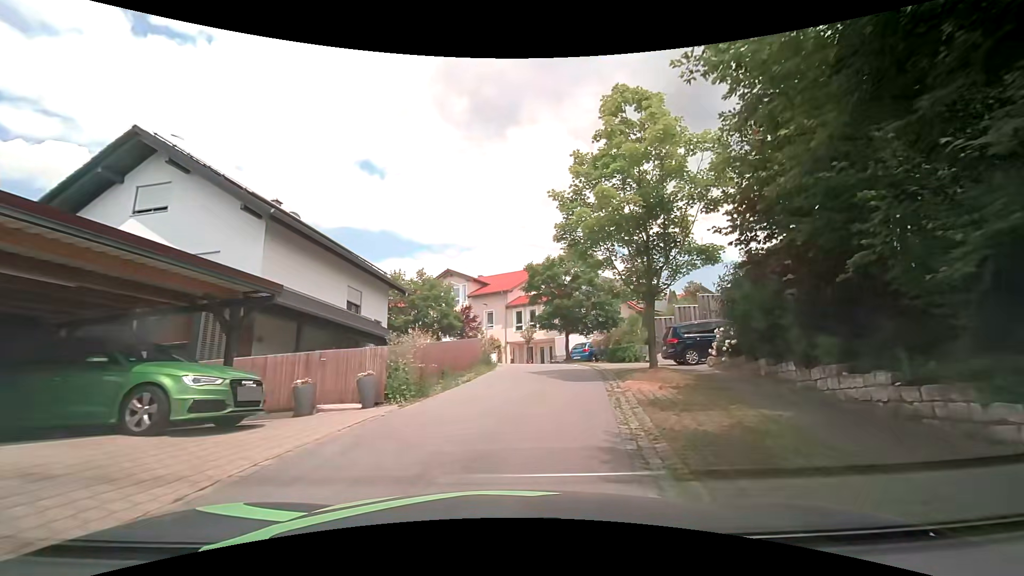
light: Day
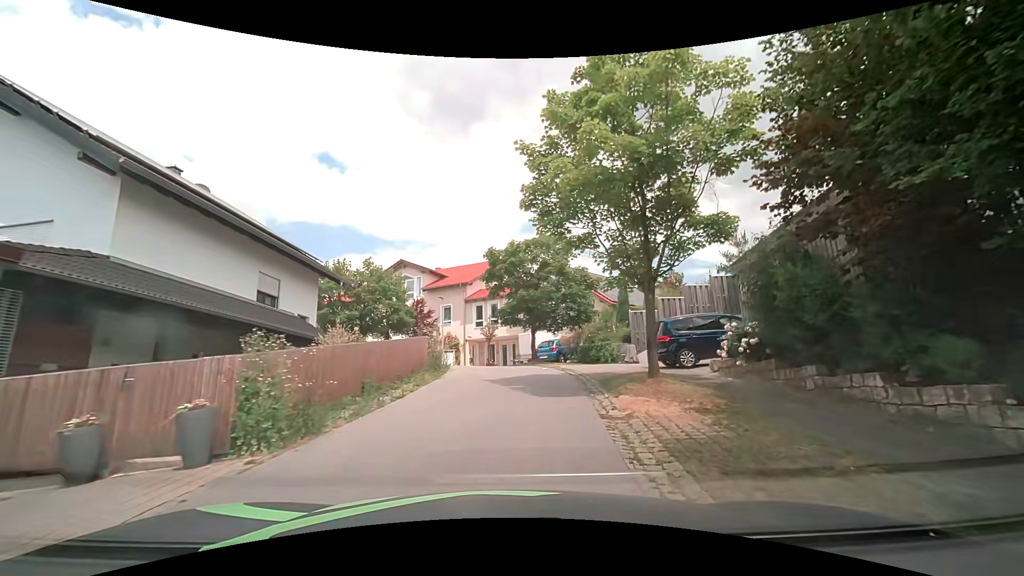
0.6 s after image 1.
(+0.2, +4.0) m; +5°
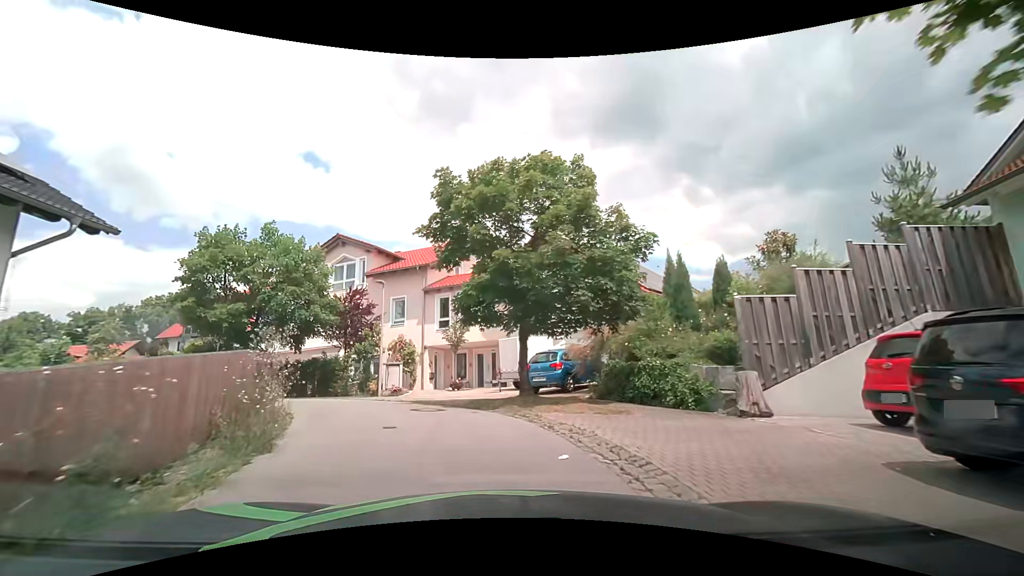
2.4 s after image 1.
(+0.6, +12.4) m; +3°
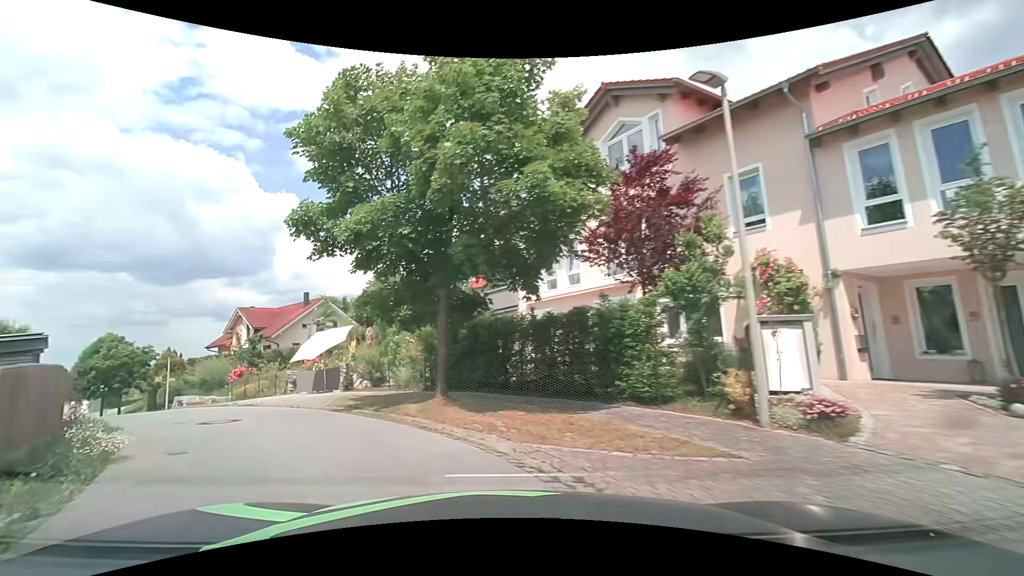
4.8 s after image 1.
(-3.4, +15.1) m; -33°
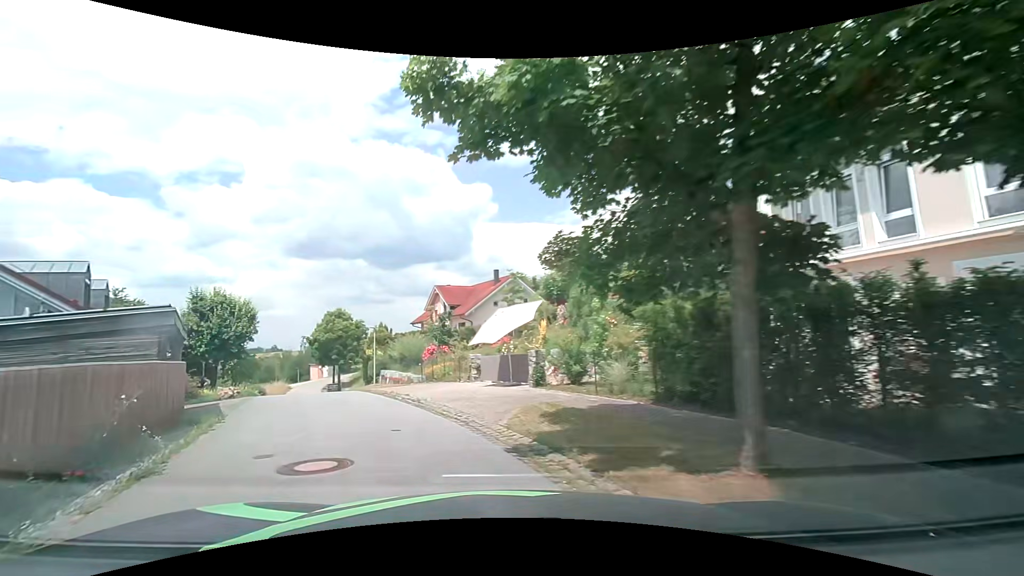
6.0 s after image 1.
(-1.2, +5.8) m; -22°
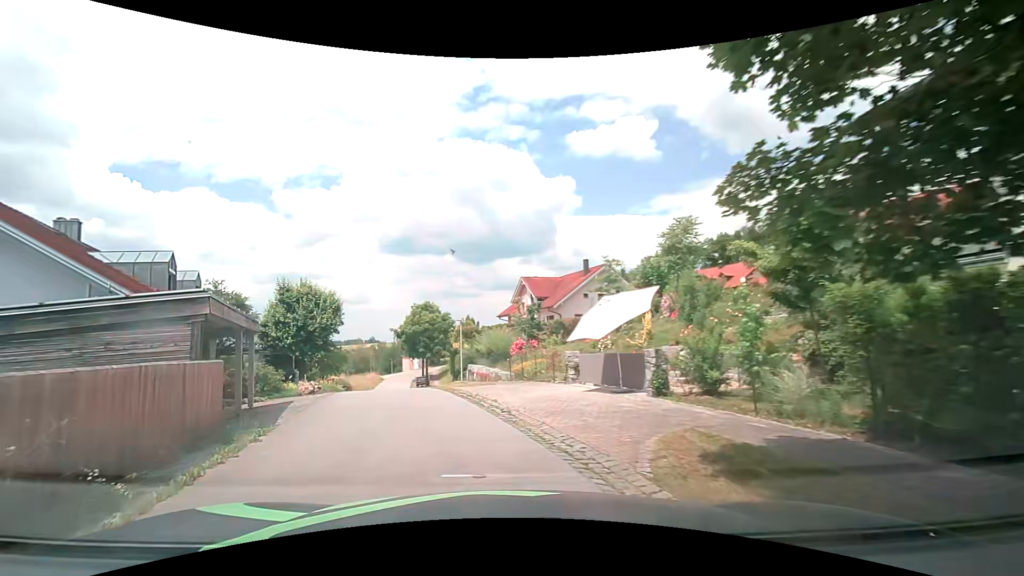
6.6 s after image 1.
(-0.3, +3.0) m; -10°
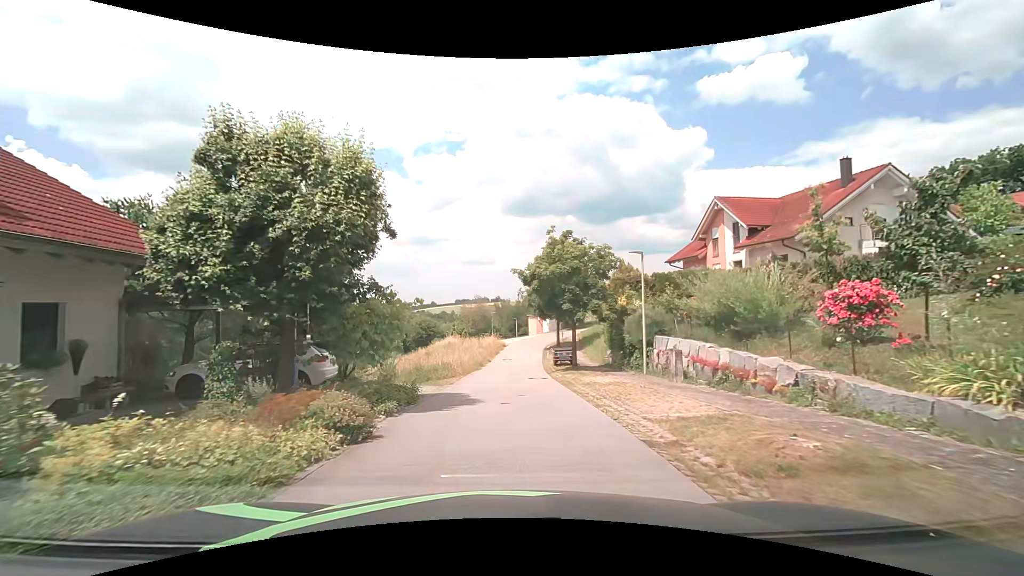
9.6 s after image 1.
(-4.2, +18.9) m; -16°
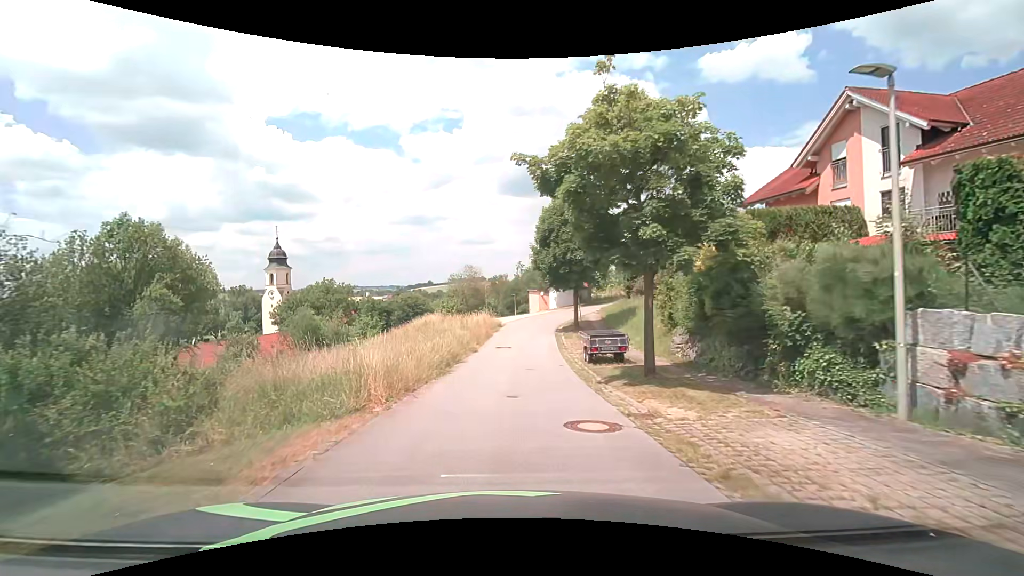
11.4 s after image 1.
(0.0, +14.0) m; 0°
